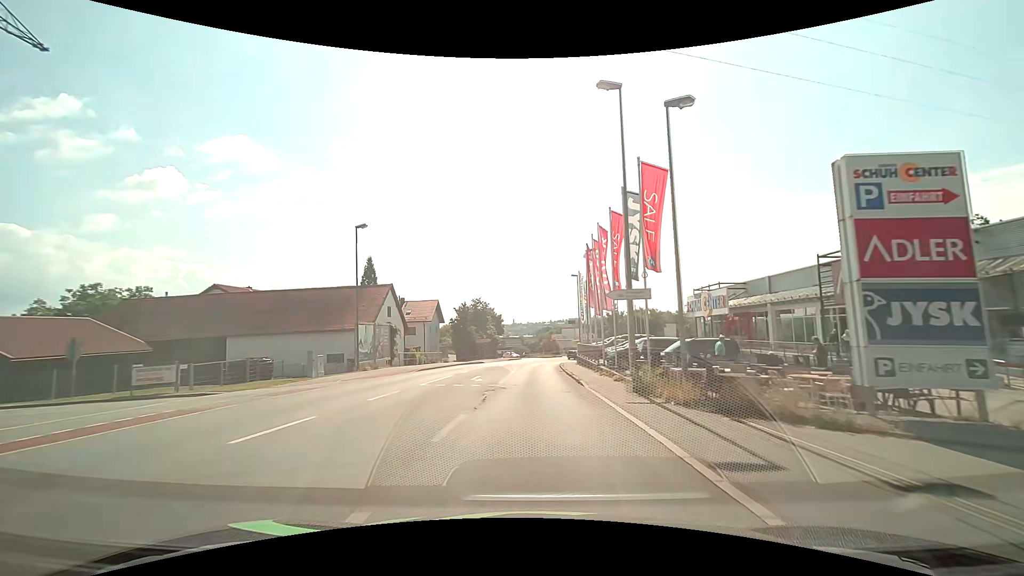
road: tertiary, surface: asphalt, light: Day
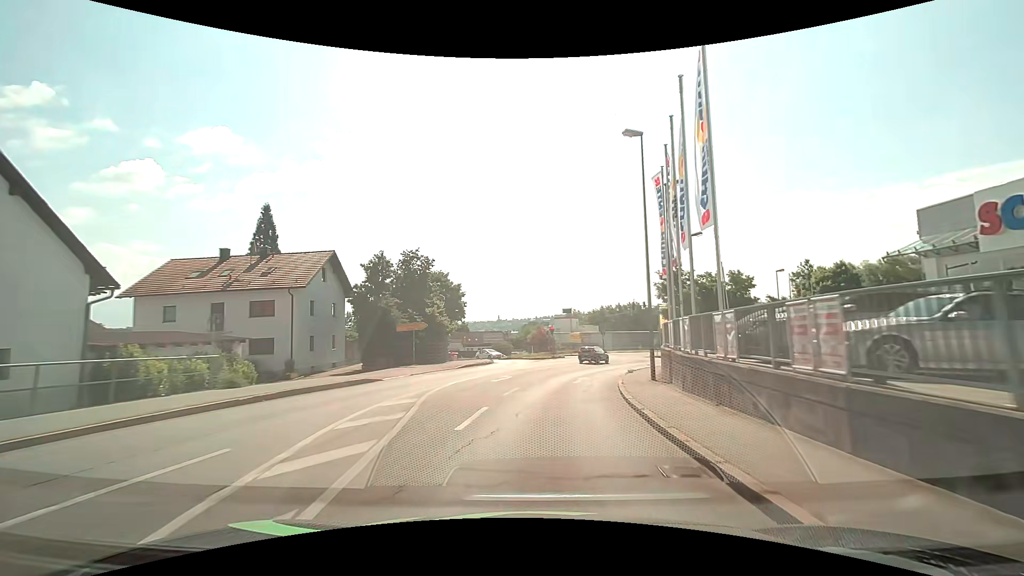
(+0.2, +38.3) m; +1°
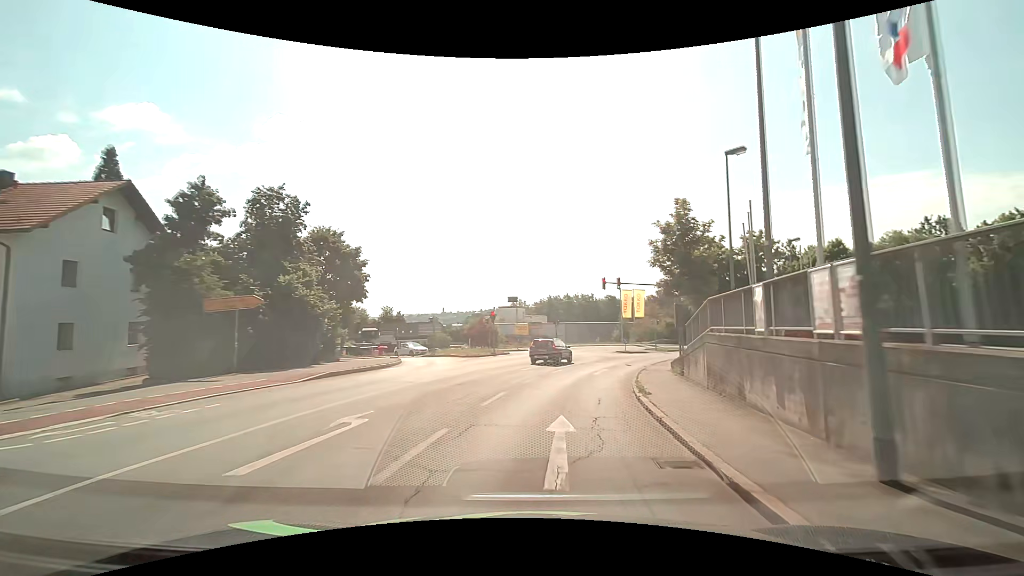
(+0.7, +15.3) m; +6°
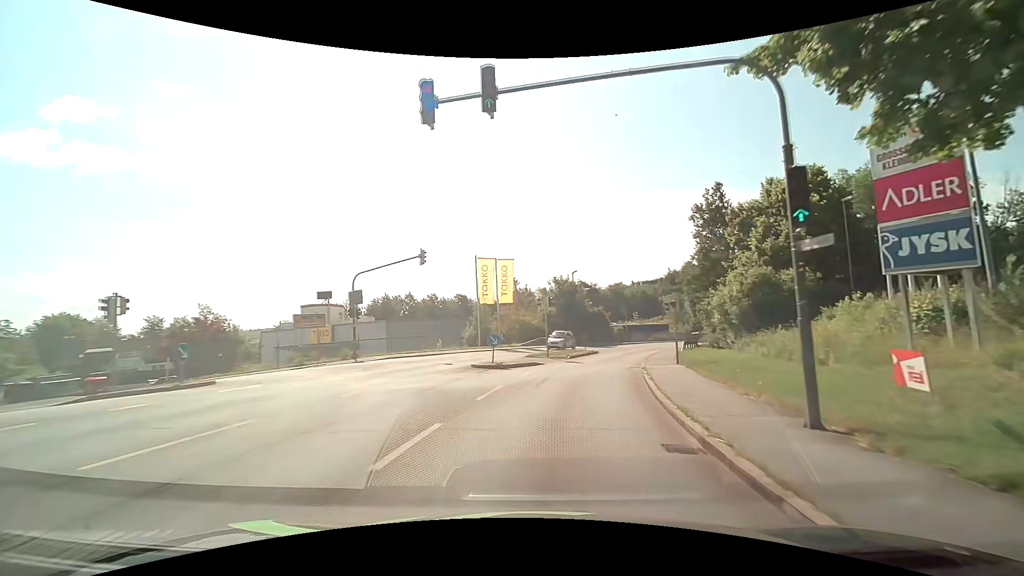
(+4.2, +30.3) m; +17°
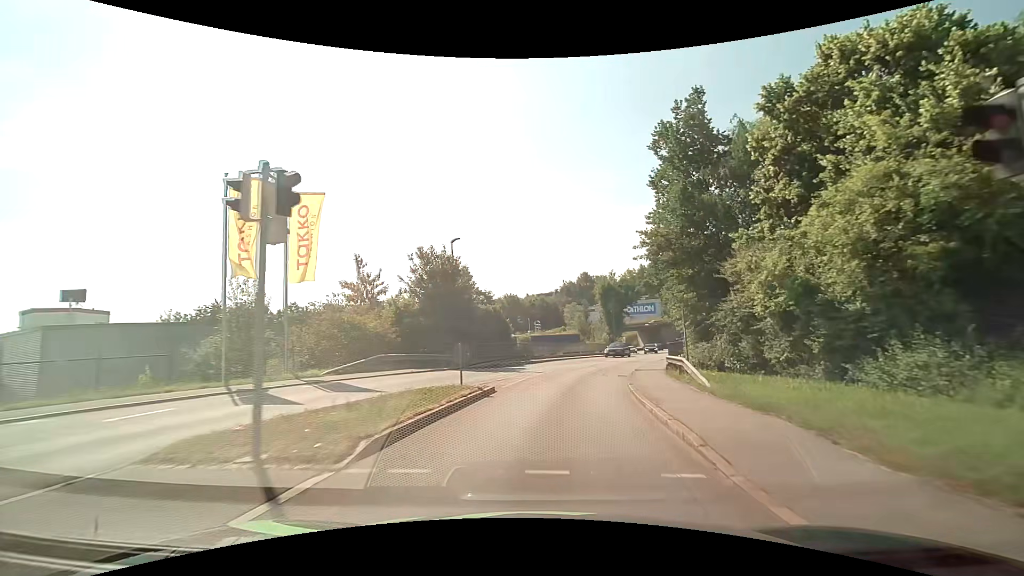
(+2.3, +22.6) m; +12°
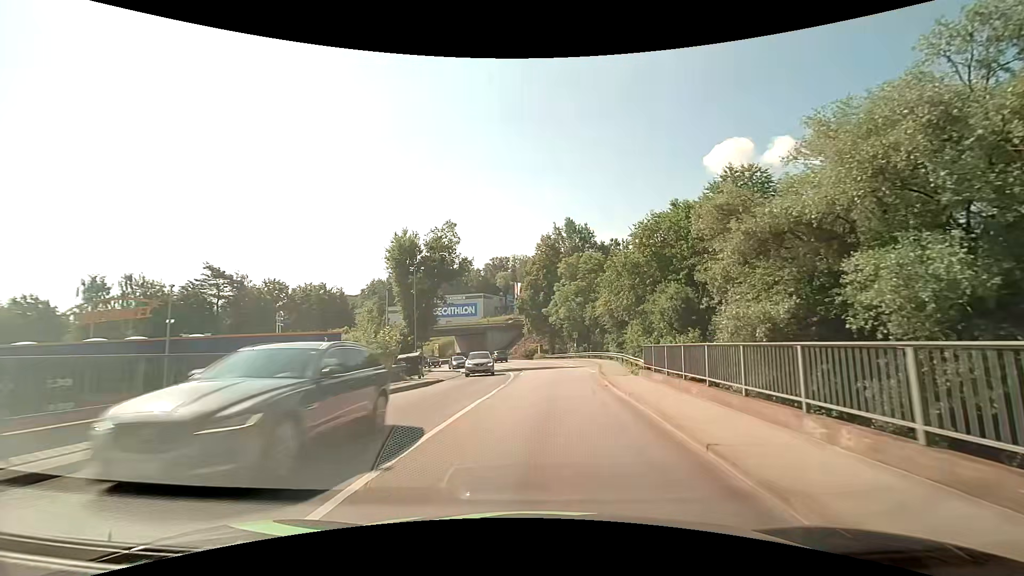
(+6.4, +37.2) m; +21°
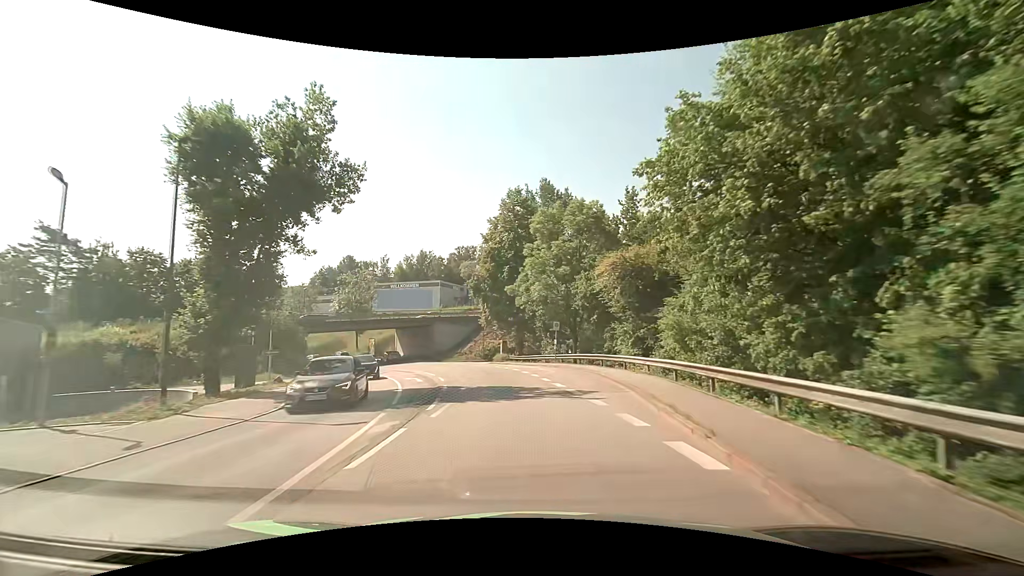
(+1.1, +22.8) m; +4°
